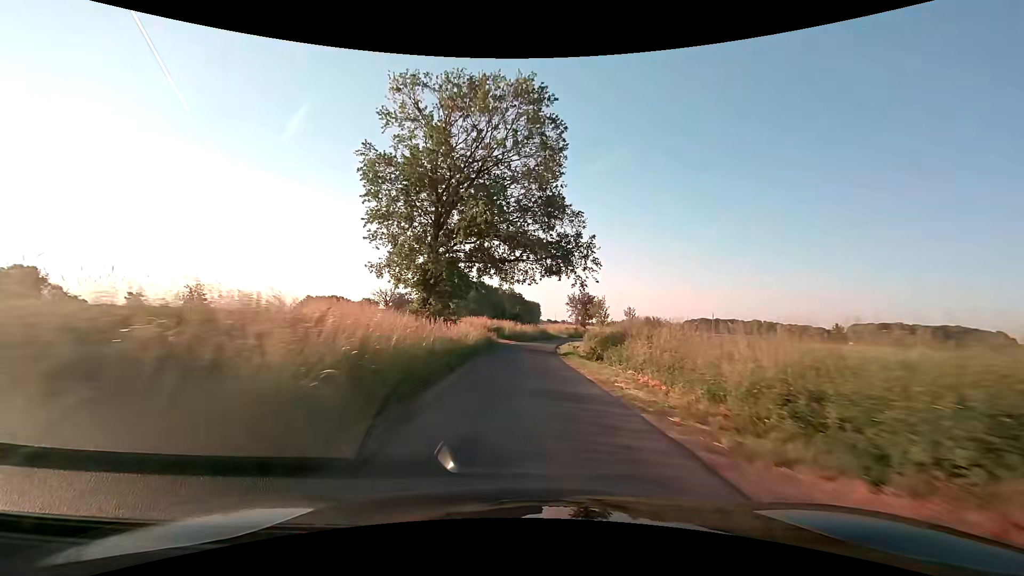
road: unclassified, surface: asphalt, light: Day
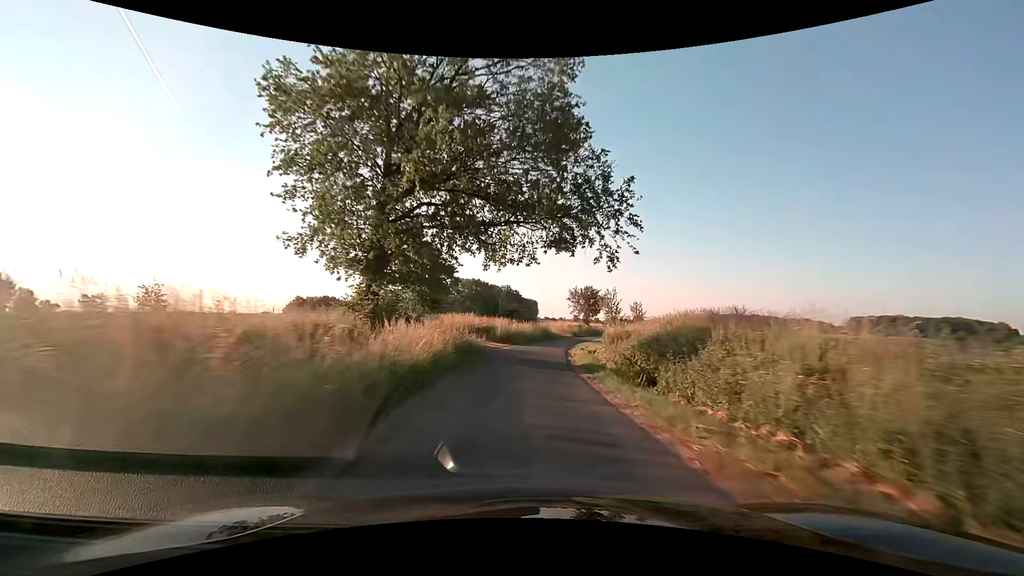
(0.0, +10.2) m; 0°
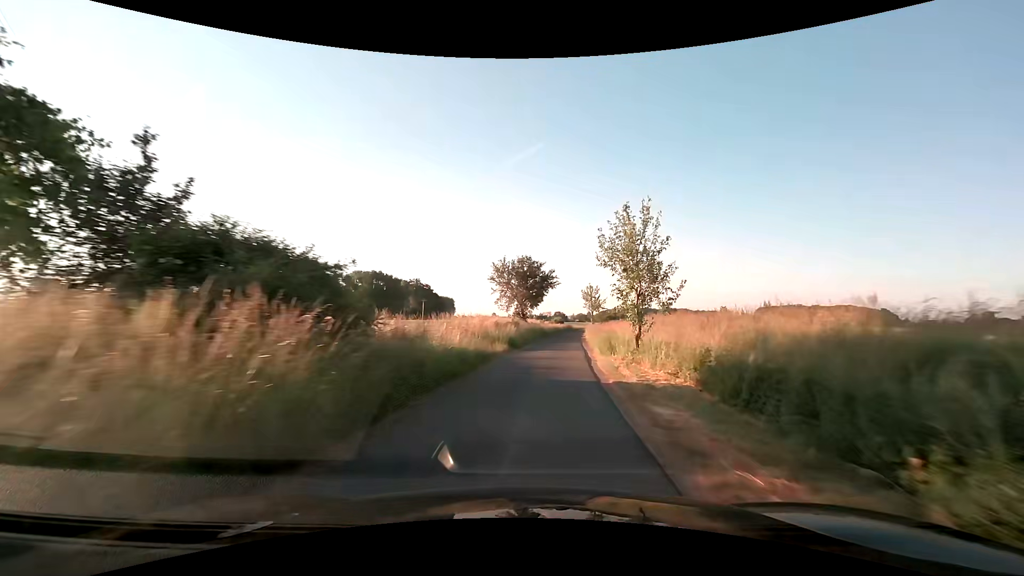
(+2.6, +39.9) m; +9°
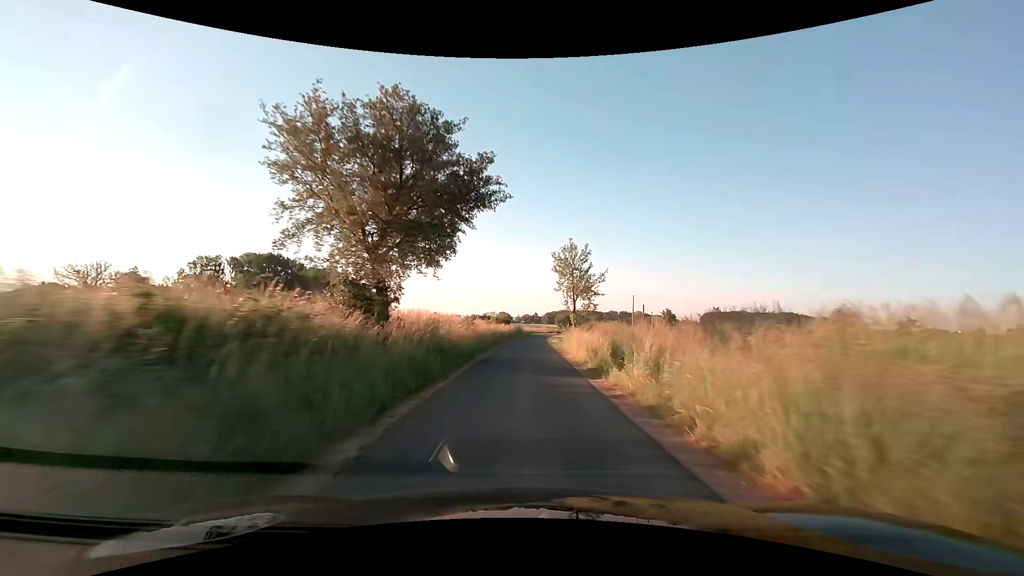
(+3.1, +41.0) m; +7°
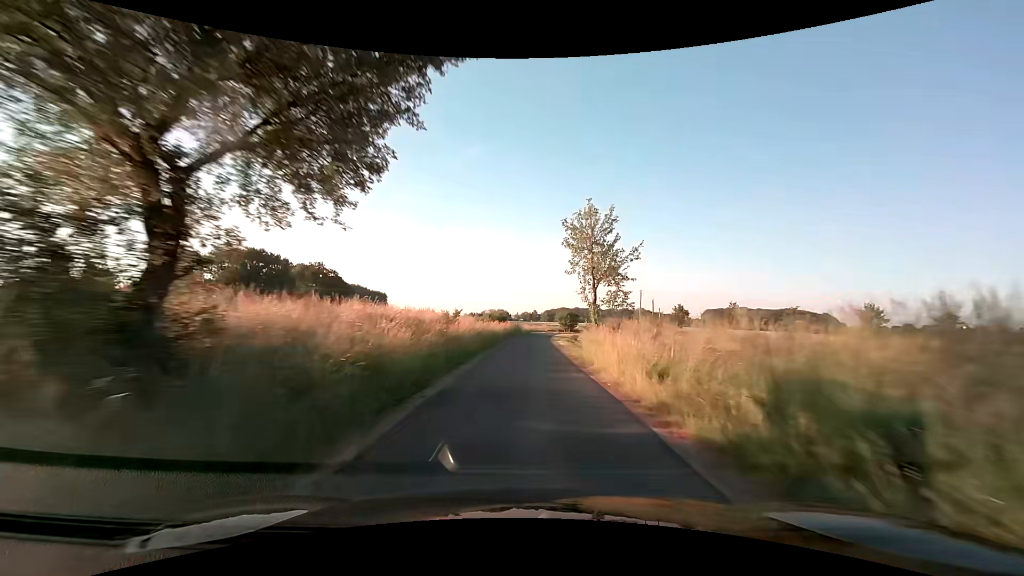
(0.0, +10.4) m; 0°
(0, +10) (0, +20) (0, +30) (+1, +40) (+1, +50) (+1, +60) (+2, +70) (+4, +80) (+6, +90) (+8, +99) m
